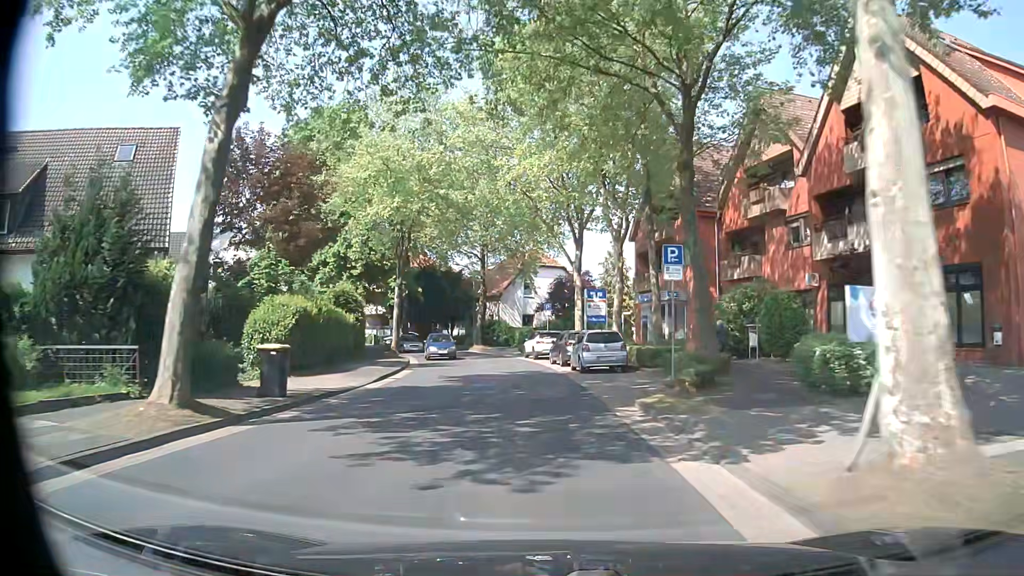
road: tertiary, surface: asphalt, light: Day
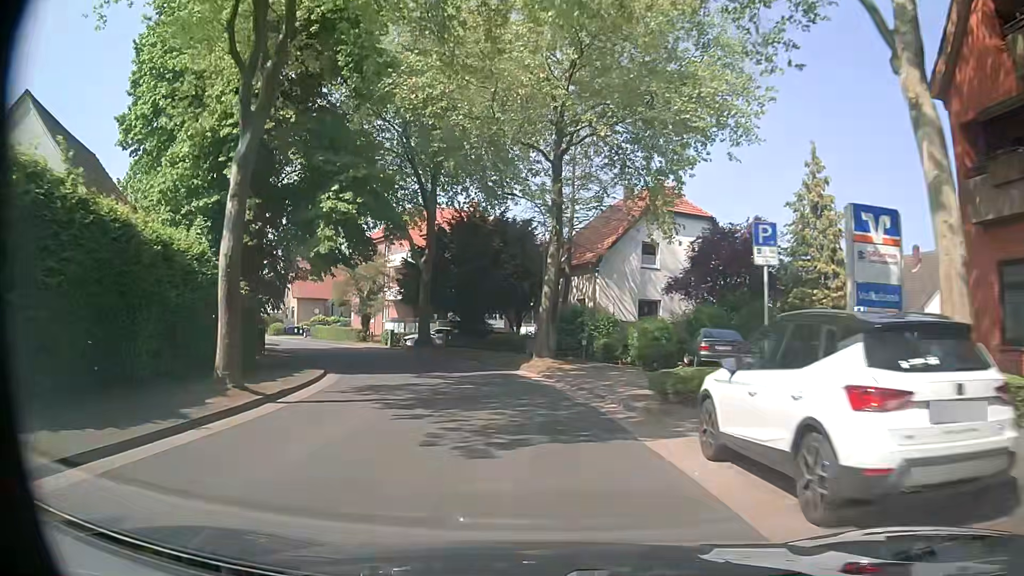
(-1.5, +30.9) m; -8°
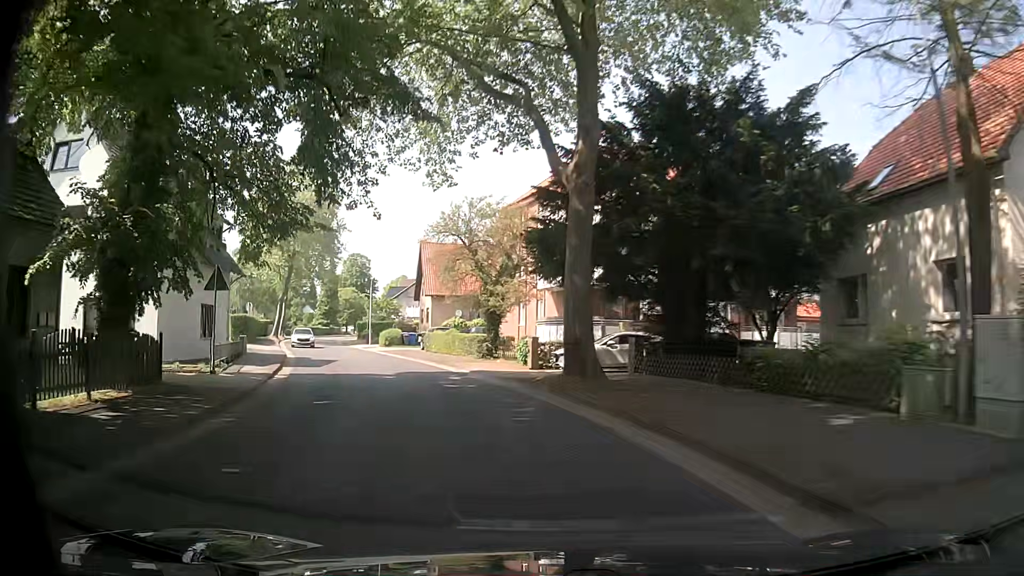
(-2.5, +22.7) m; -15°
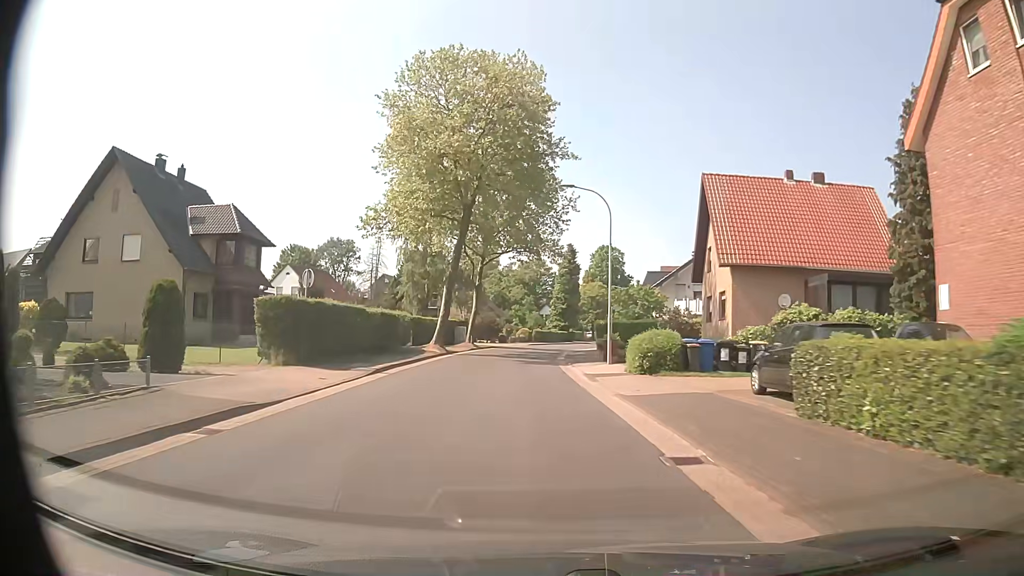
(-7.1, +29.9) m; -23°
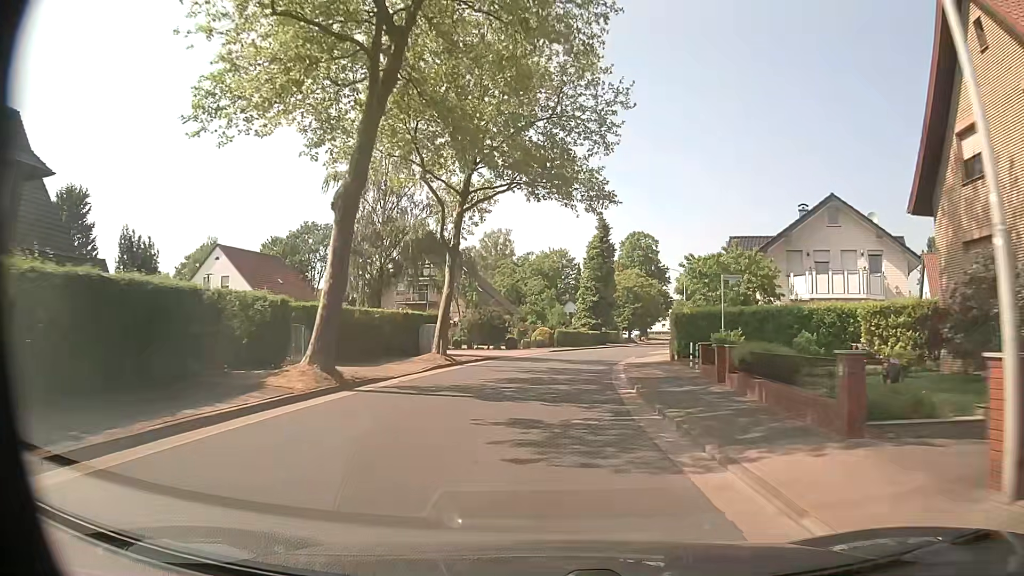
(-0.6, +23.7) m; -2°
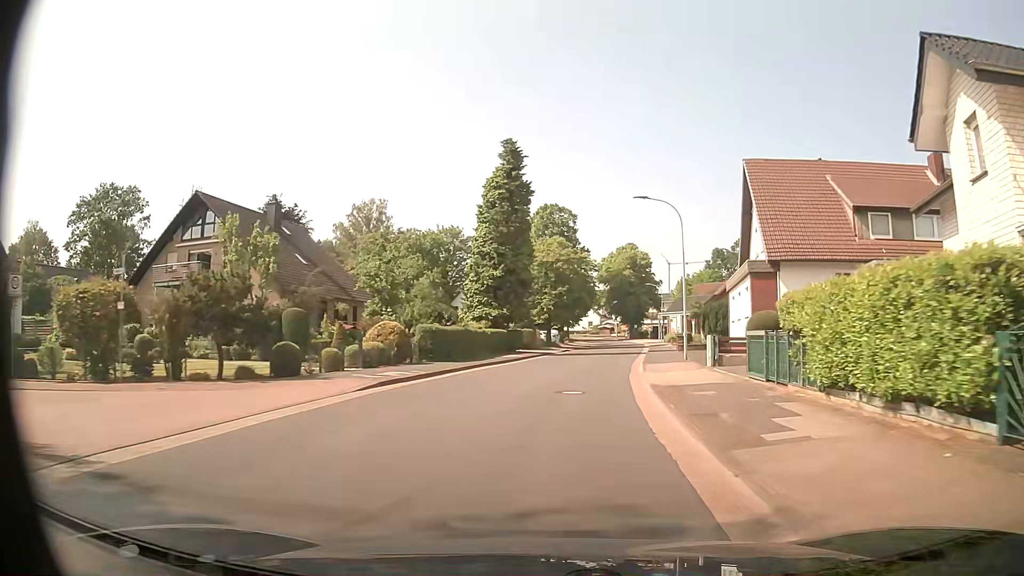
(+1.8, +32.1) m; +8°
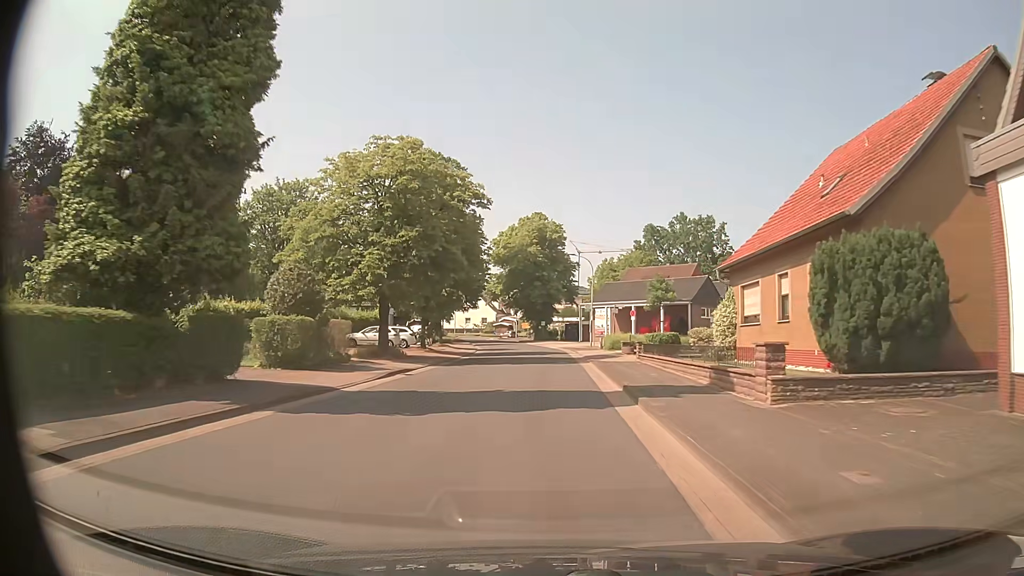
(+2.9, +32.4) m; +9°
